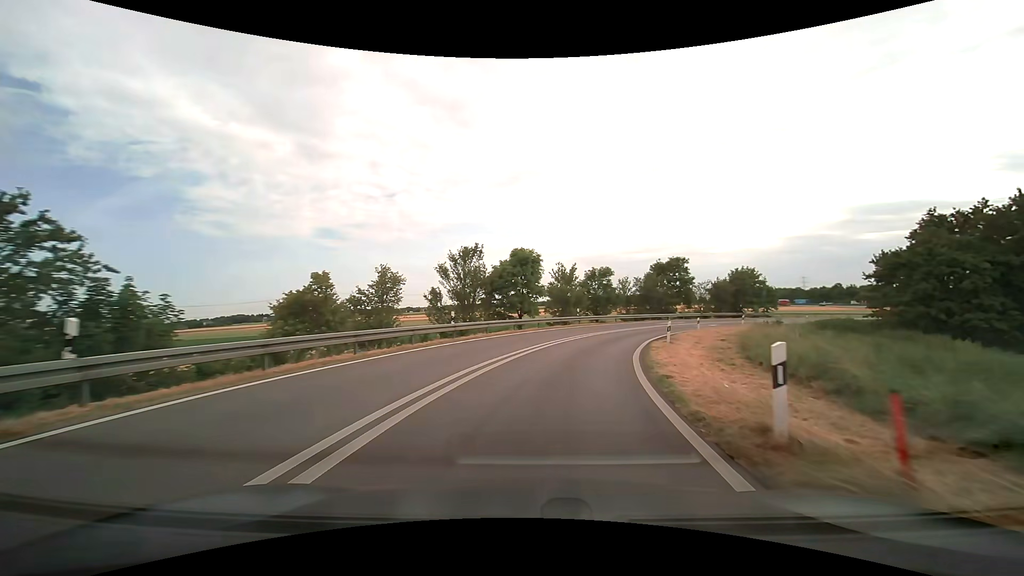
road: trunk_link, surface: asphalt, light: Day
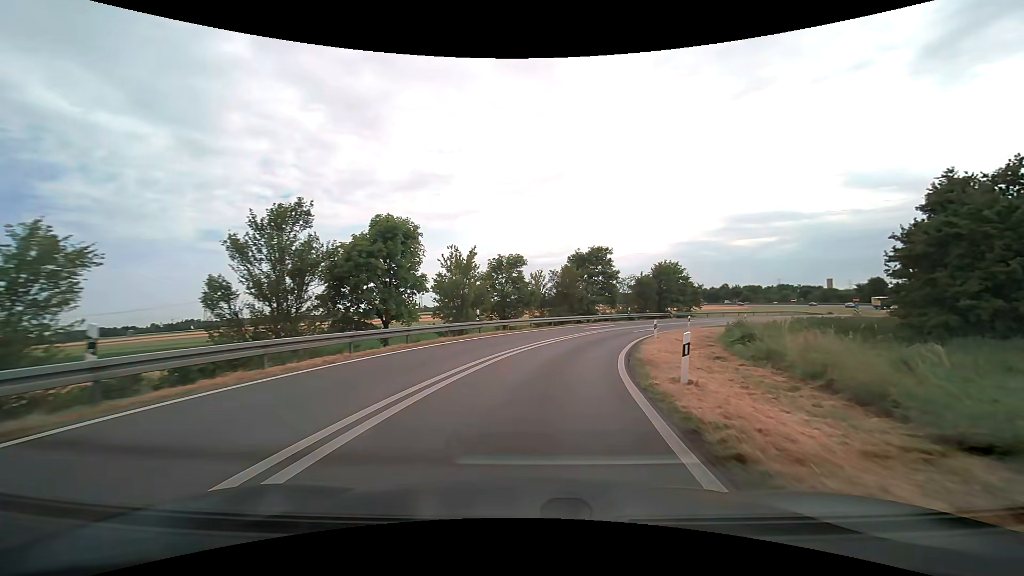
(+1.5, +14.3) m; +12°
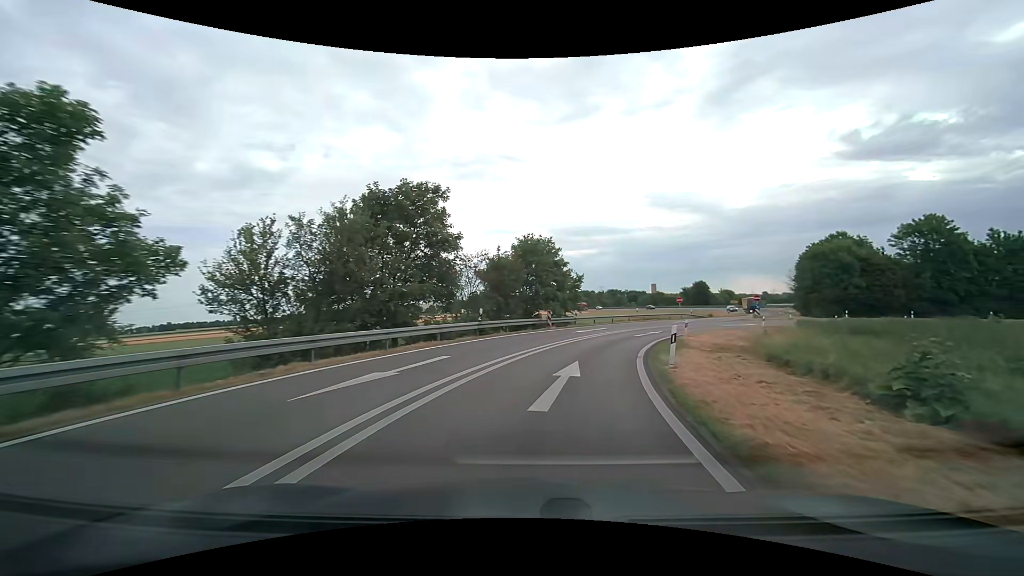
(+4.4, +28.2) m; +18°
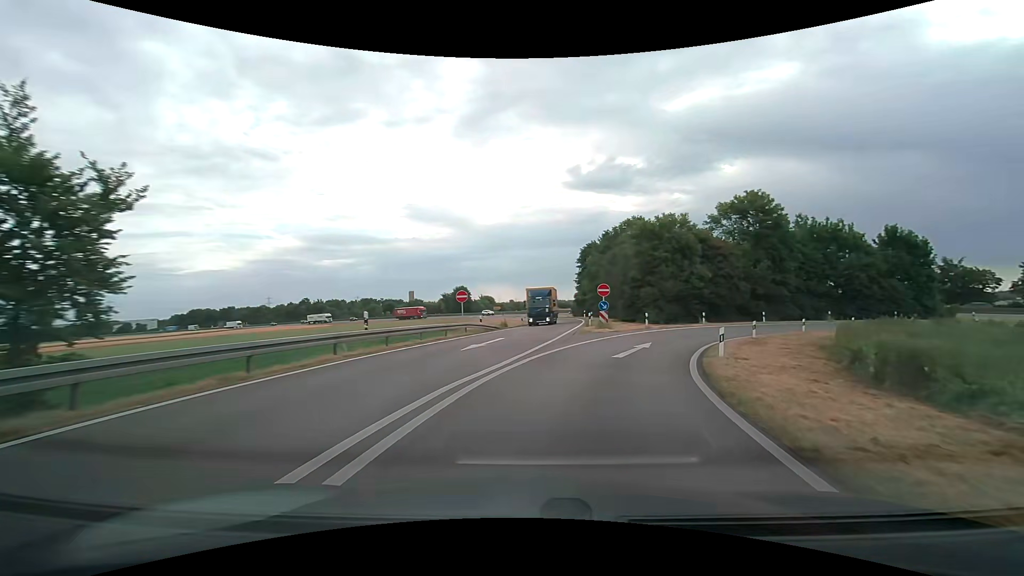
(+7.1, +33.5) m; +27°
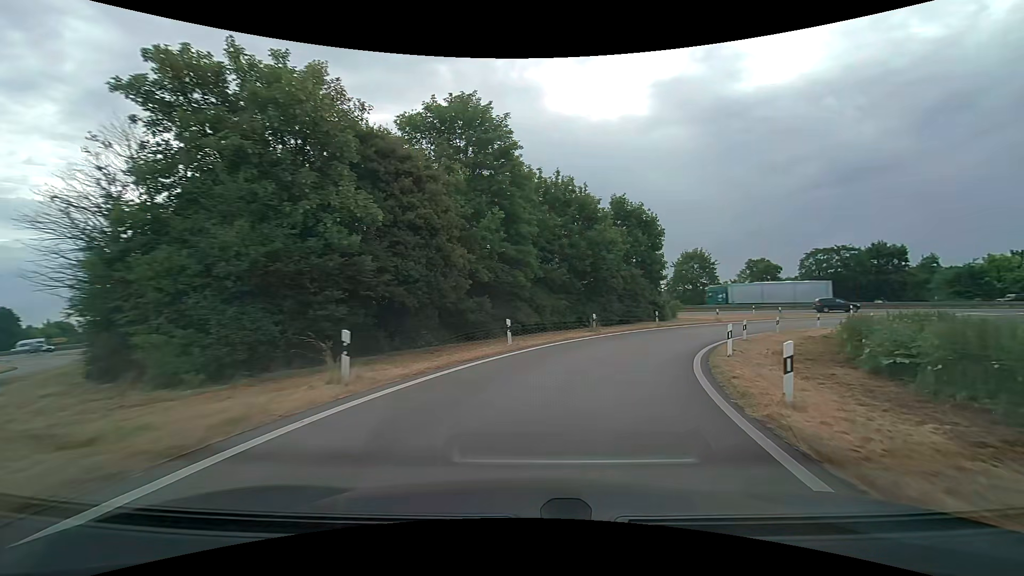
(+10.2, +31.3) m; +36°
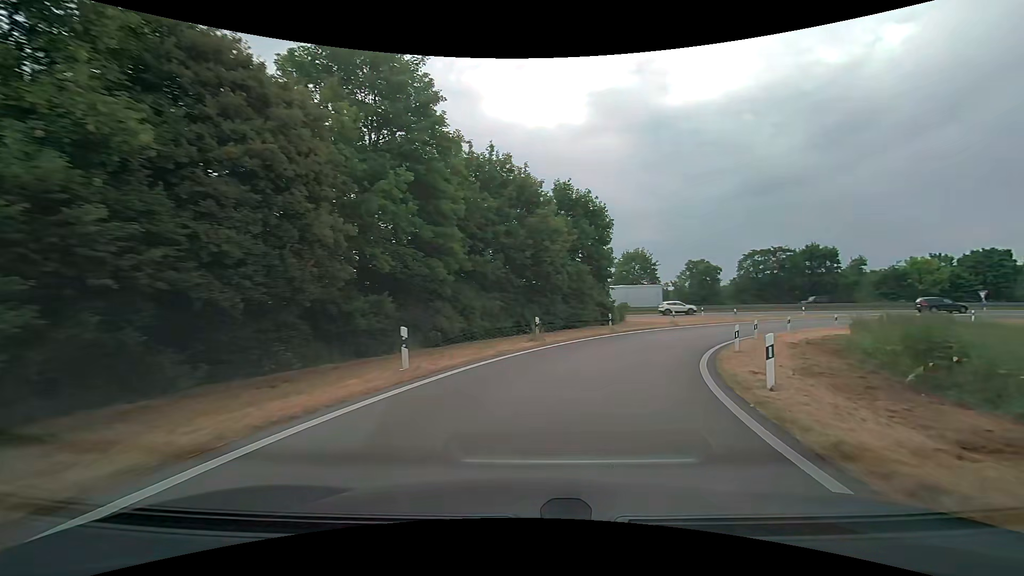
(+0.3, +6.8) m; +7°
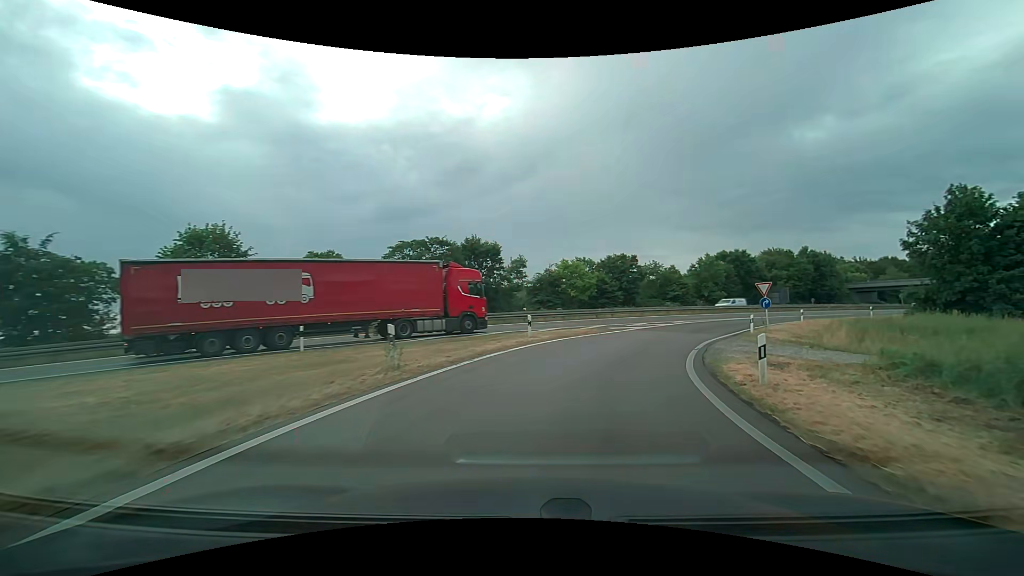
(+11.2, +32.1) m; +39°
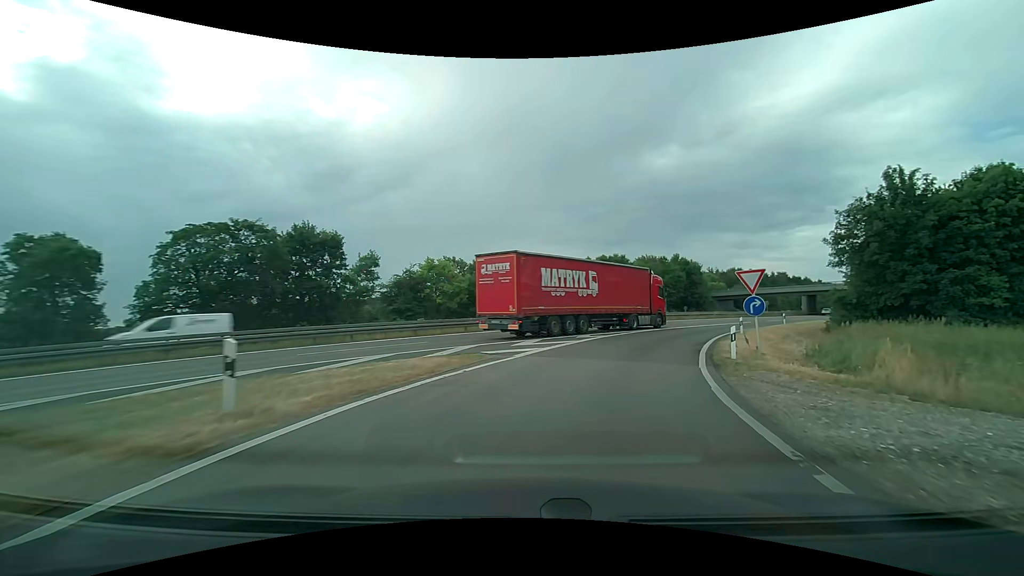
(+1.8, +13.6) m; +15°
(+1, +10) (+4, +20) (+8, +29) (+13, +37) (+19, +45) (+25, +53) (+31, +61) (+38, +69) (+44, +76) (+50, +84) m
